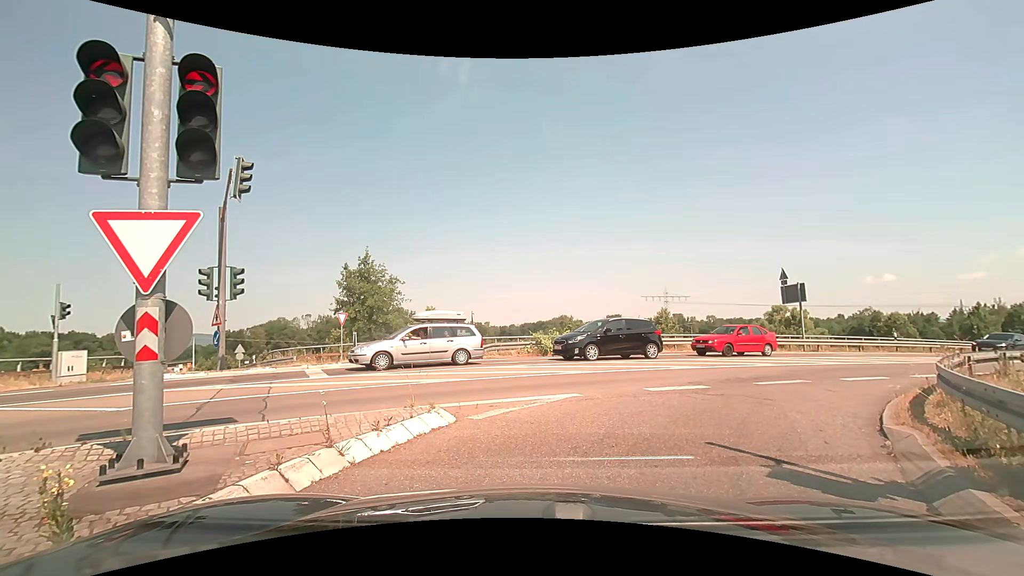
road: trunk_link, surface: asphalt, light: Day
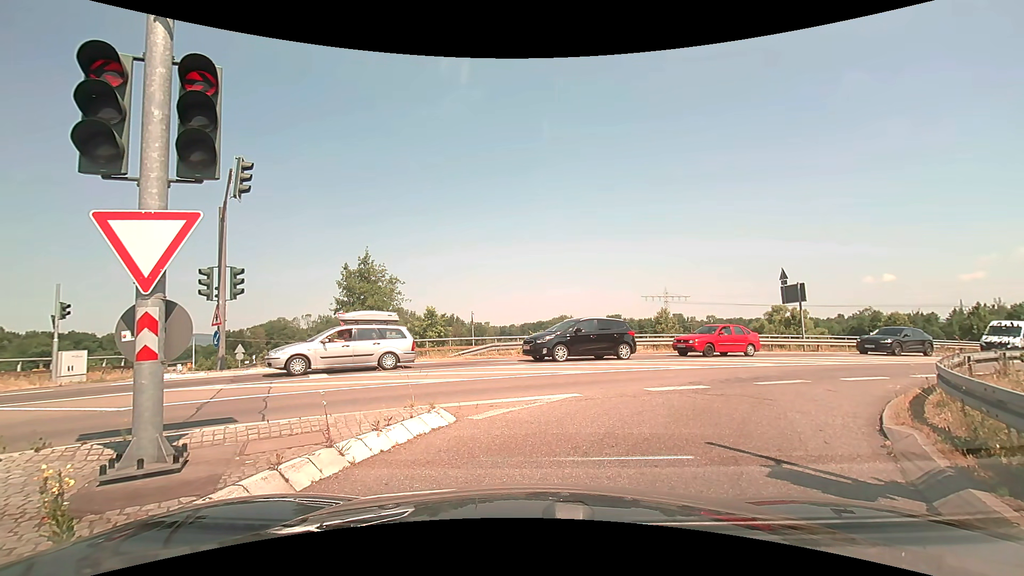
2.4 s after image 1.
(0.0, 0.0) m; 0°
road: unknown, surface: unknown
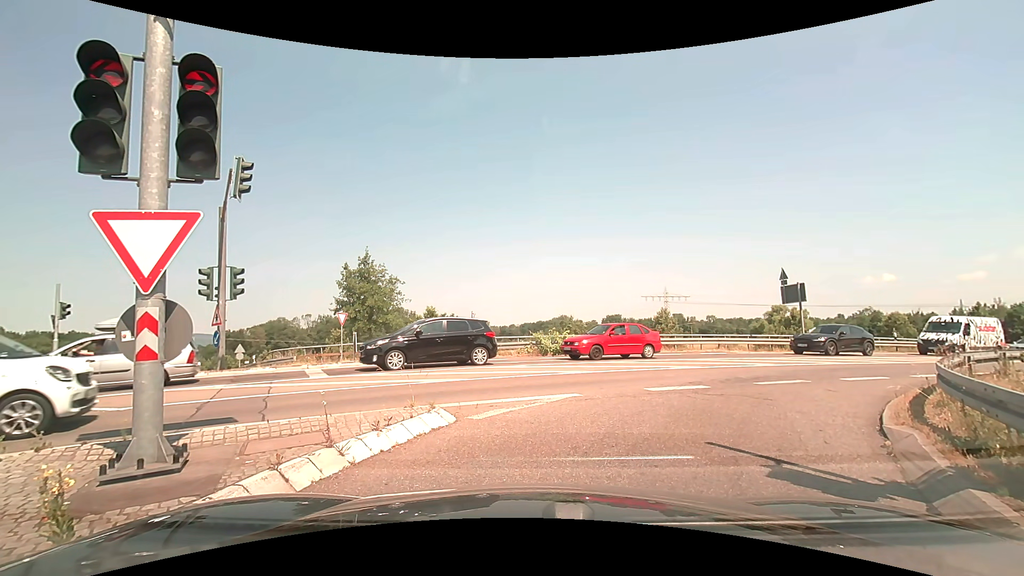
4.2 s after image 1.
(0.0, 0.0) m; 0°
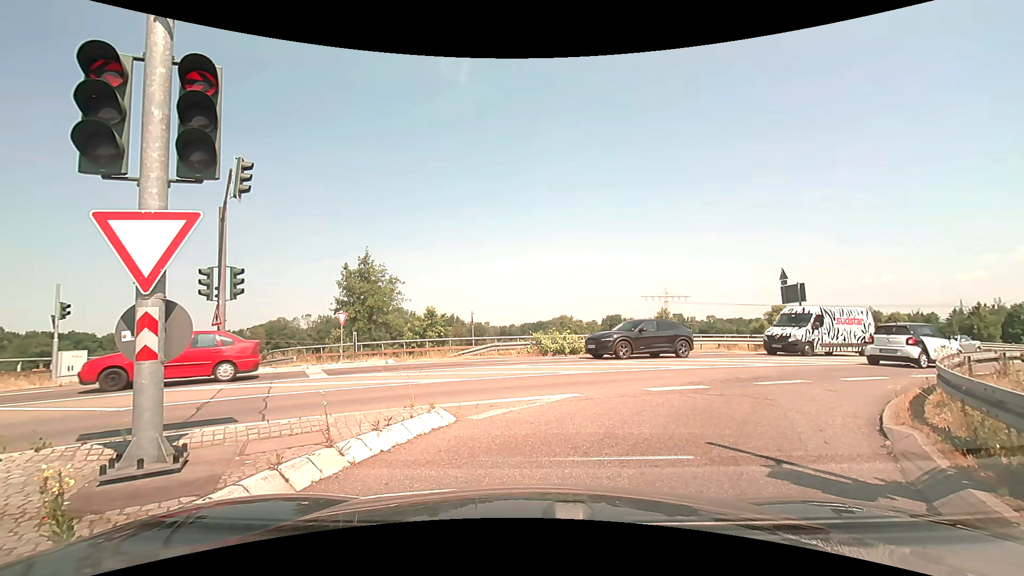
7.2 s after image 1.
(0.0, 0.0) m; 0°
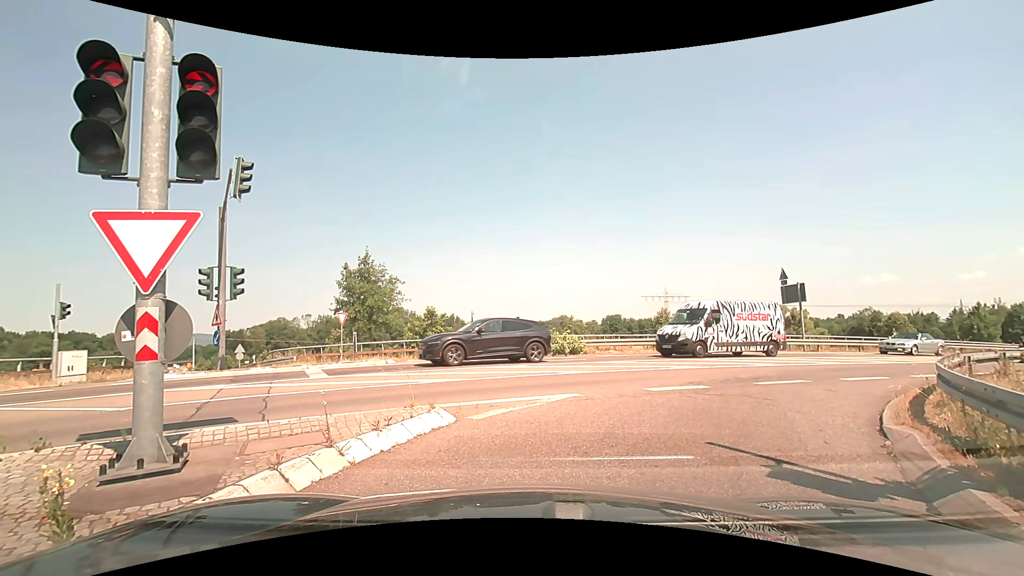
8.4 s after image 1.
(0.0, 0.0) m; 0°
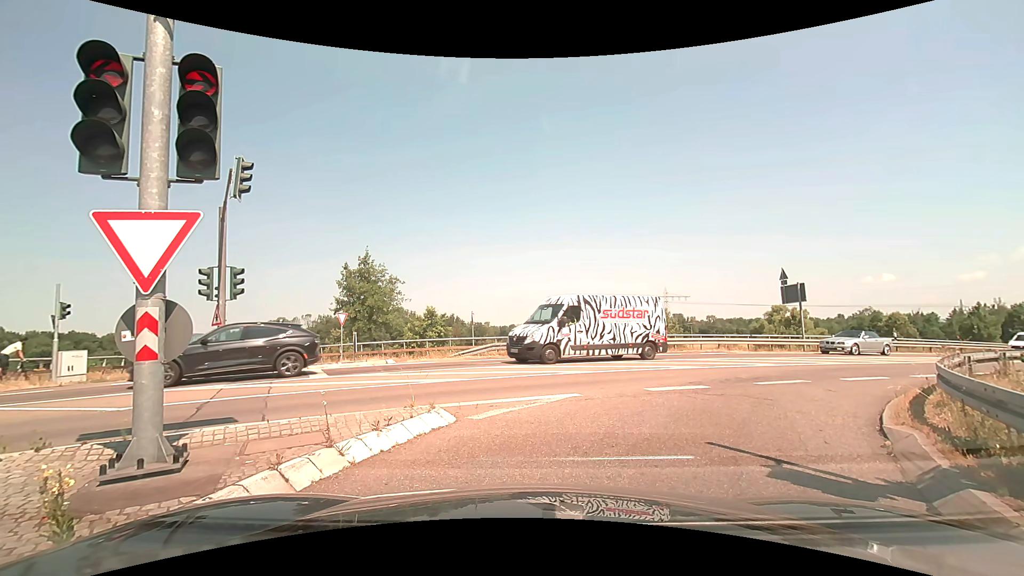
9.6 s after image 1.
(0.0, 0.0) m; 0°
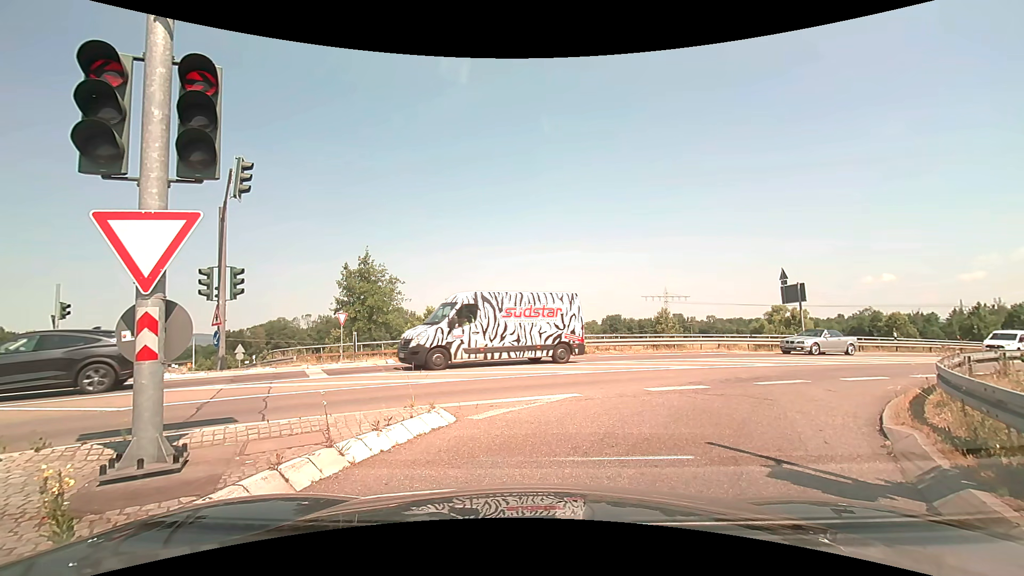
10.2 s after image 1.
(0.0, 0.0) m; 0°
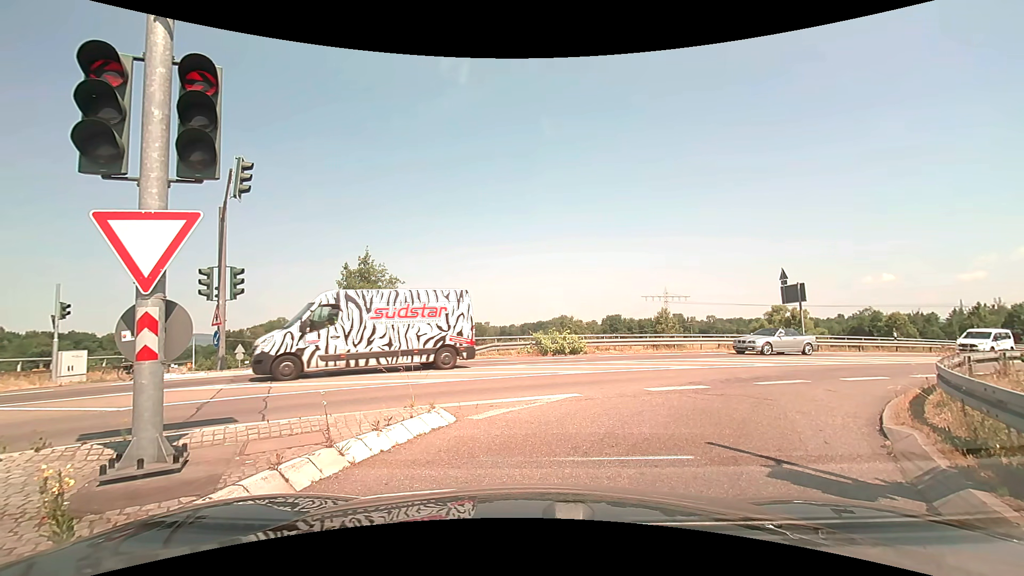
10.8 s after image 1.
(0.0, 0.0) m; 0°
